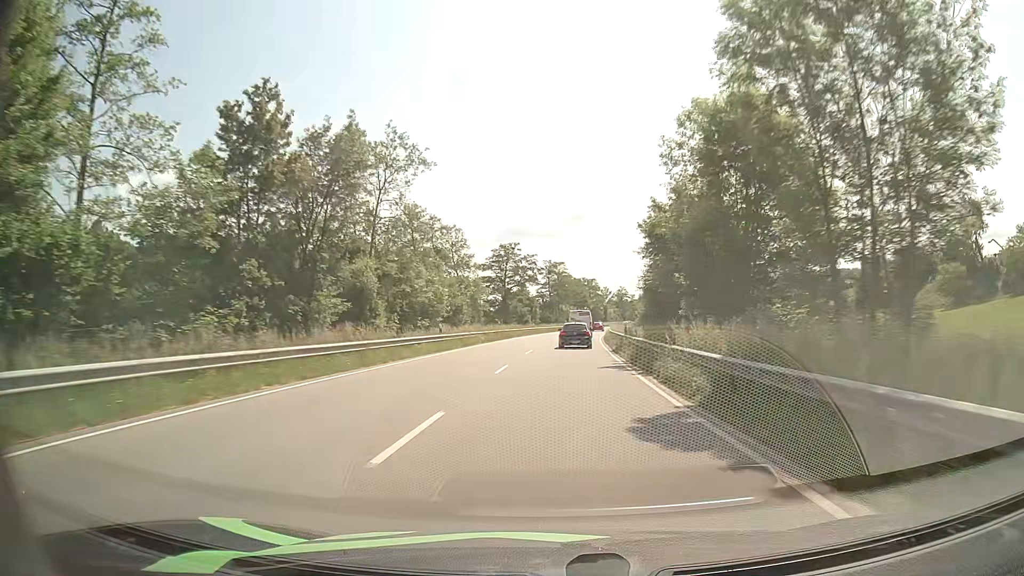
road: primary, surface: asphalt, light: Day
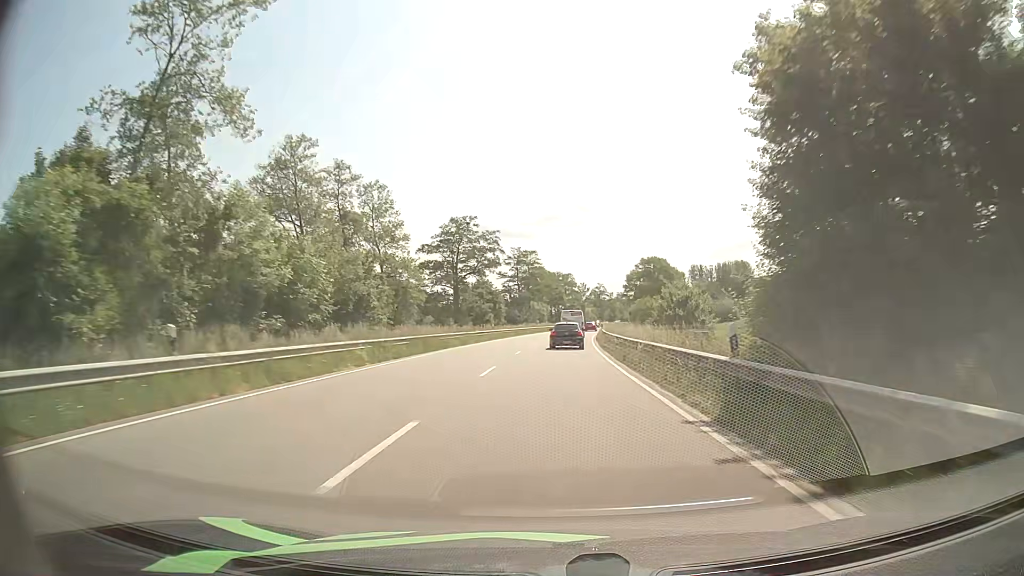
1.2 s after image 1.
(+0.4, +24.8) m; +2°
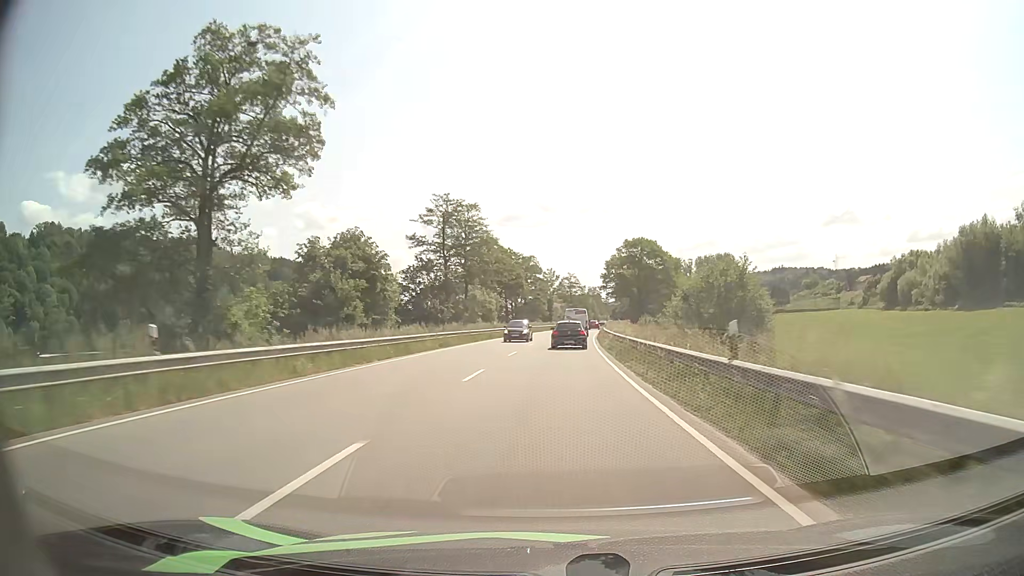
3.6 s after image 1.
(+1.2, +49.4) m; +3°
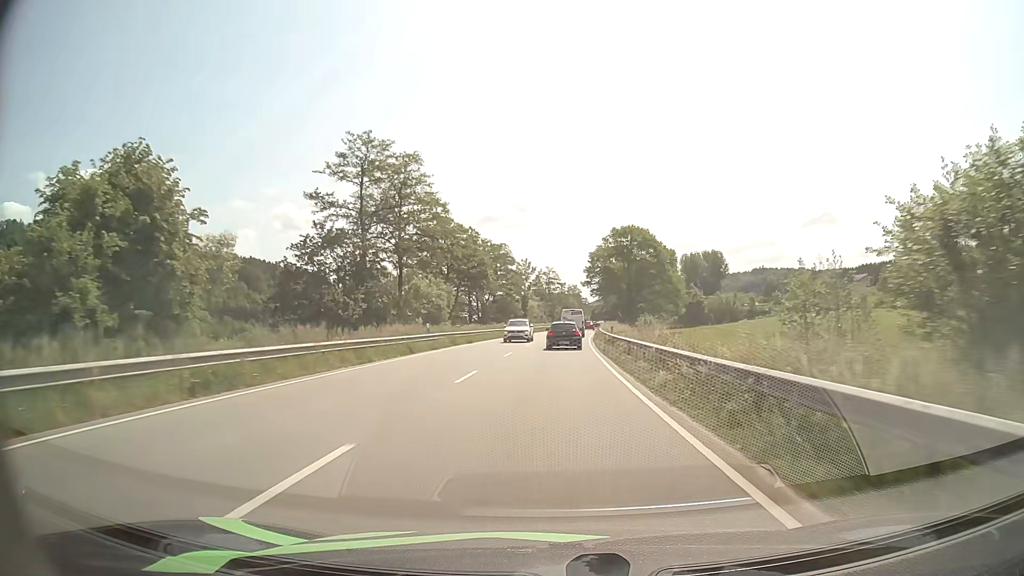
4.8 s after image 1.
(+0.4, +23.9) m; +2°
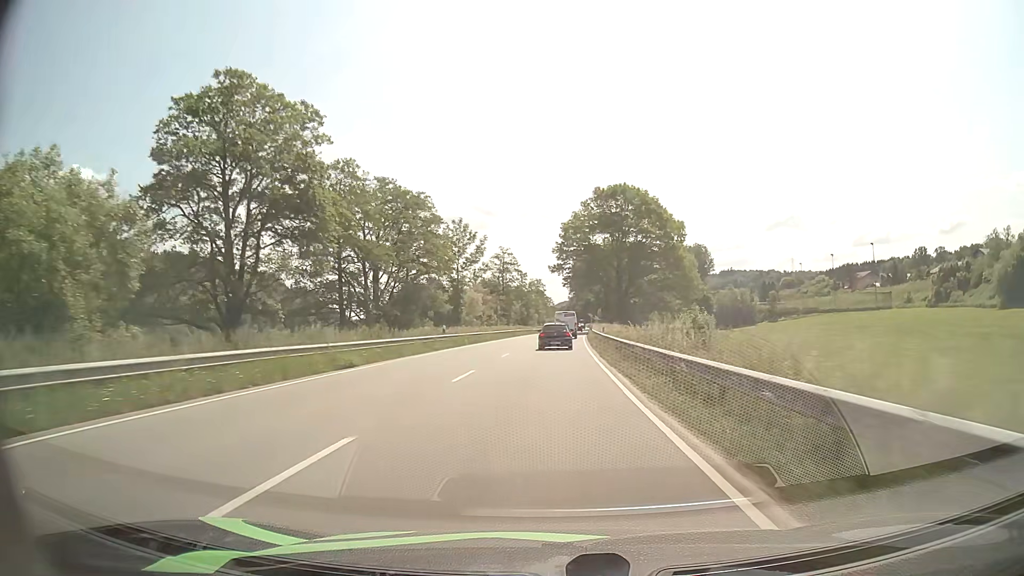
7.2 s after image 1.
(+1.2, +47.0) m; +3°
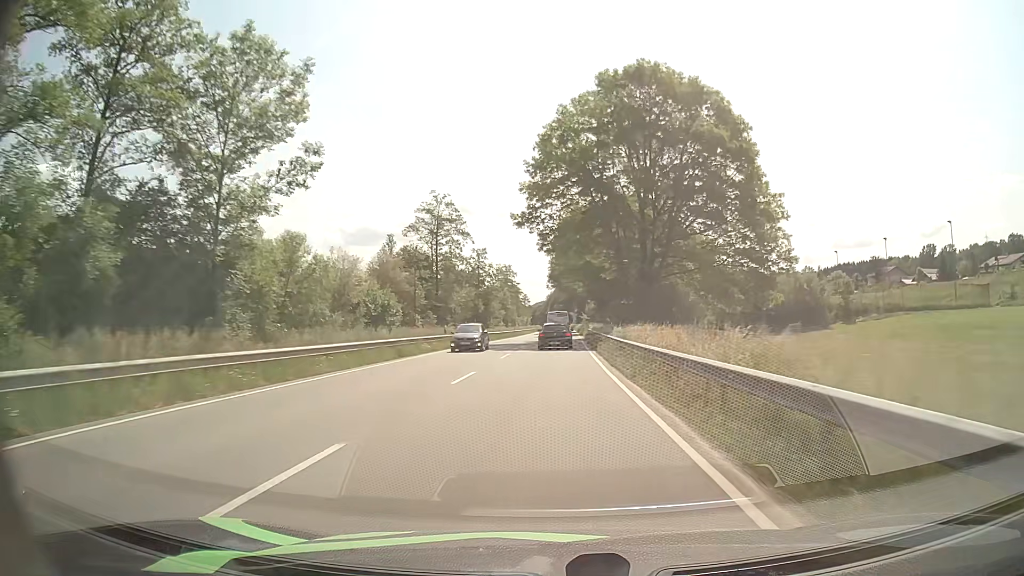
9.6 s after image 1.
(+1.2, +48.1) m; +2°
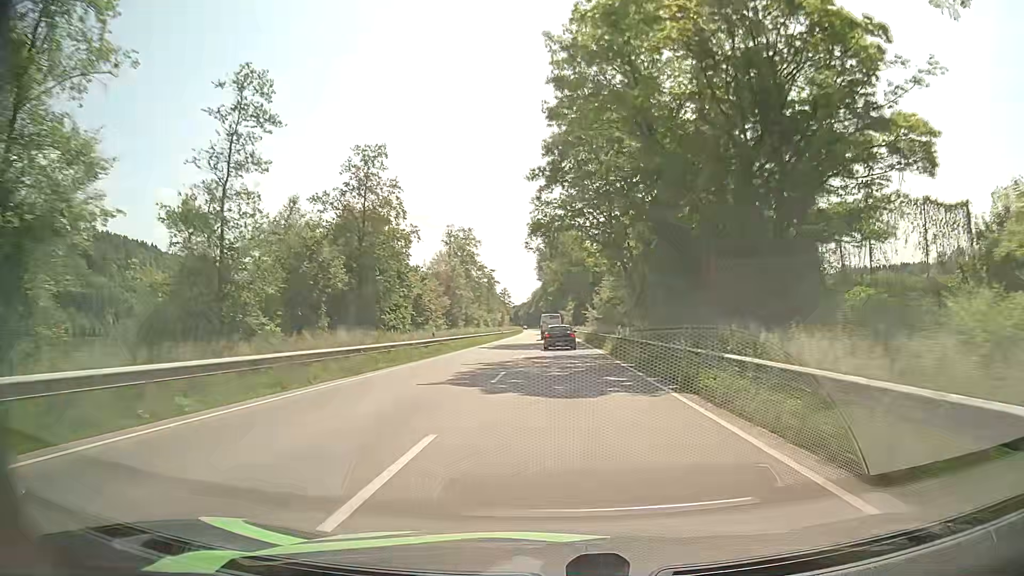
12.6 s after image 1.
(+0.3, +58.6) m; +1°
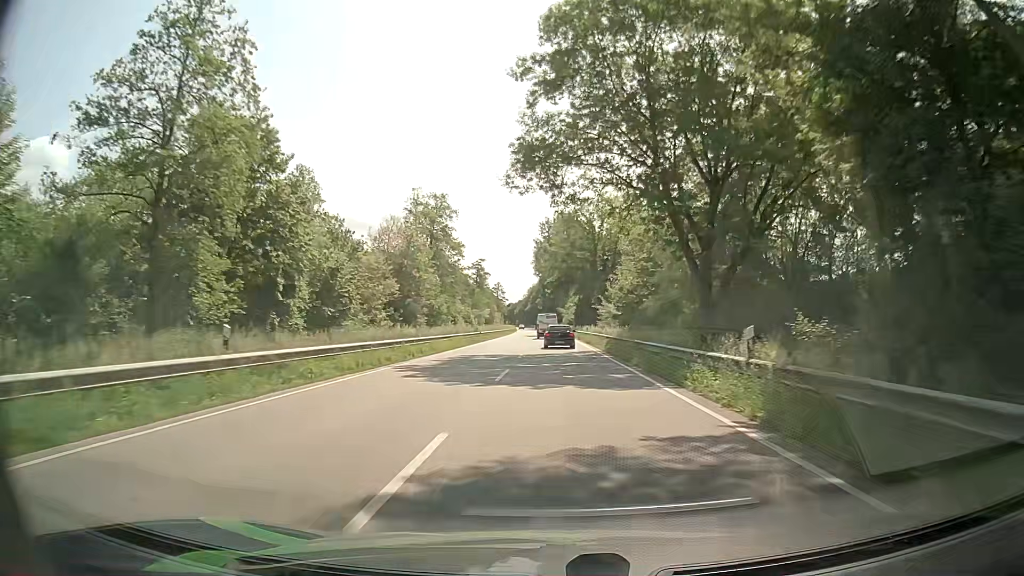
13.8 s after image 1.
(+0.2, +23.6) m; 0°
(0, +10) (0, +20) (0, +30) (0, +40) (0, +50) (0, +60) (0, +70) (0, +80) (0, +90) (0, +100) m
